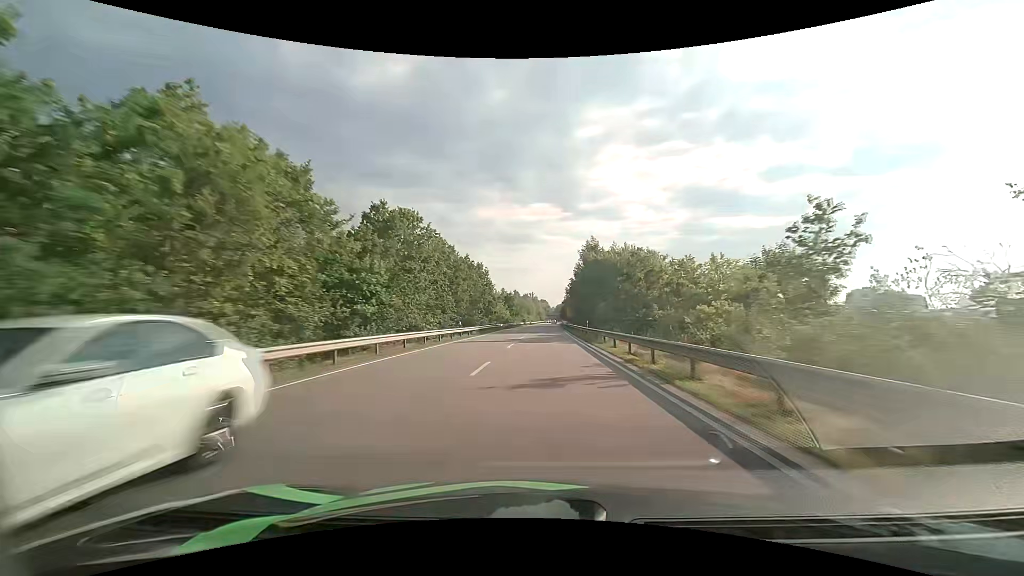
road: primary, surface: asphalt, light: Day
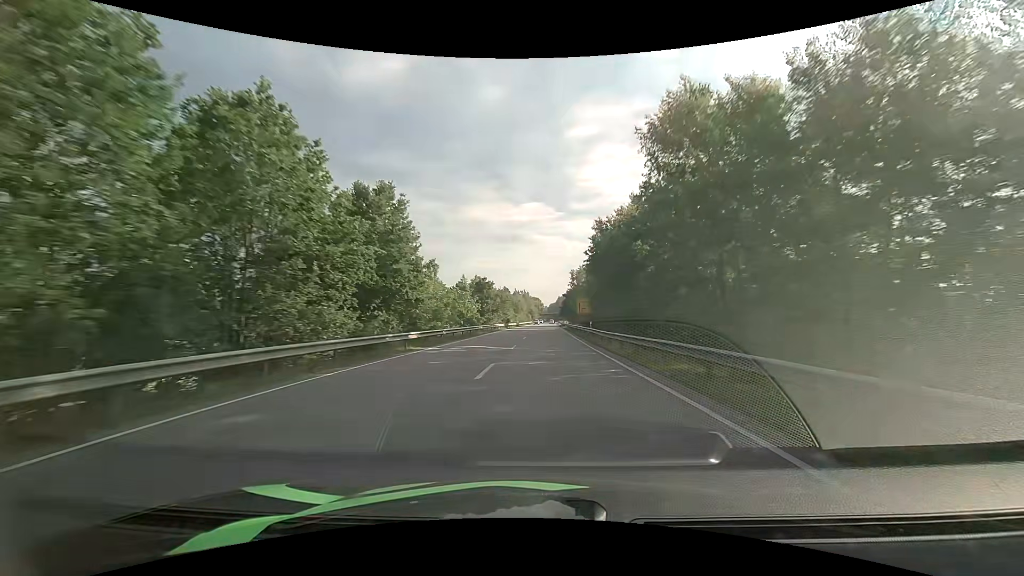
(+0.2, +48.8) m; +1°
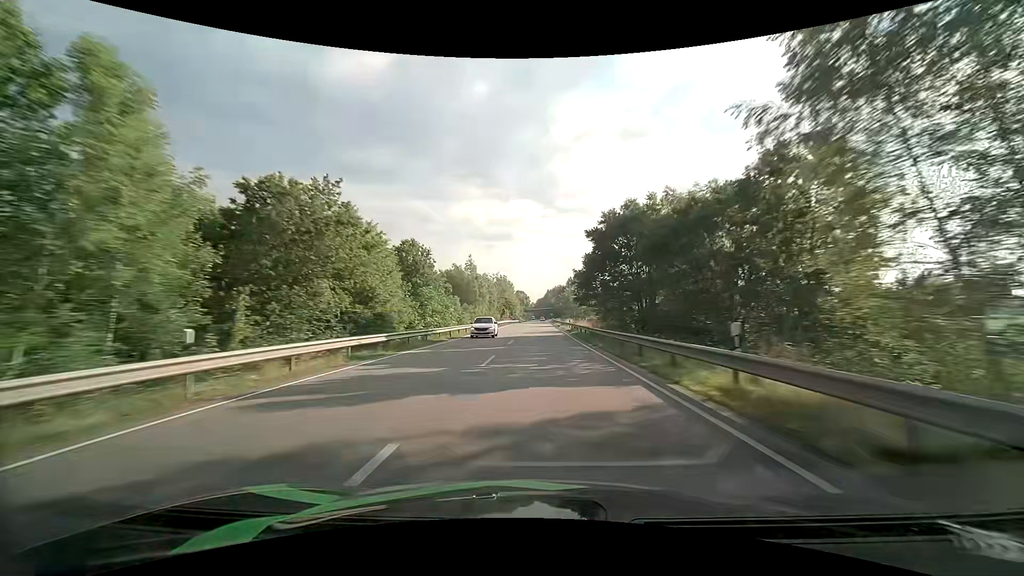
(+1.2, +82.5) m; +2°
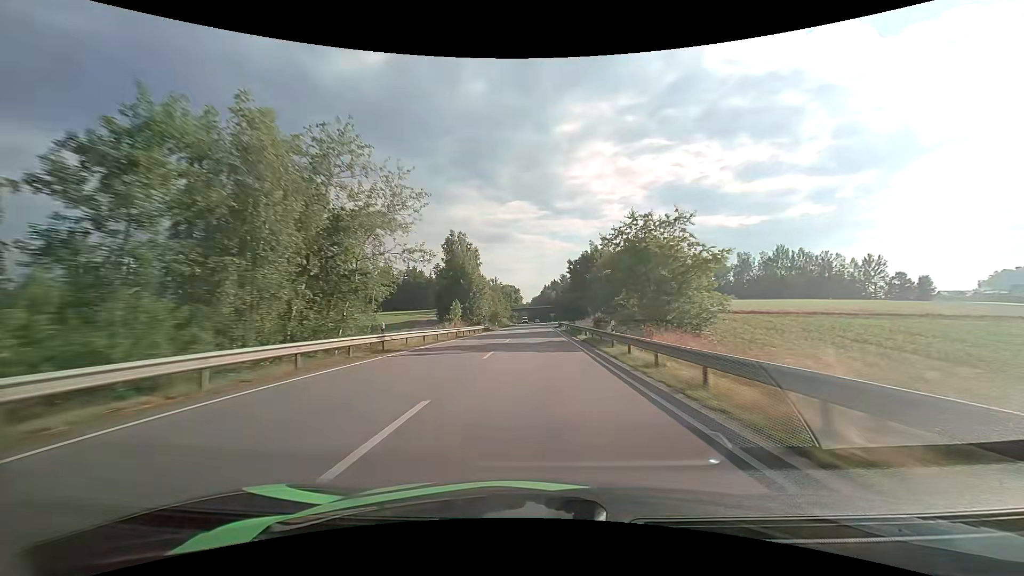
(+0.1, +83.5) m; 0°
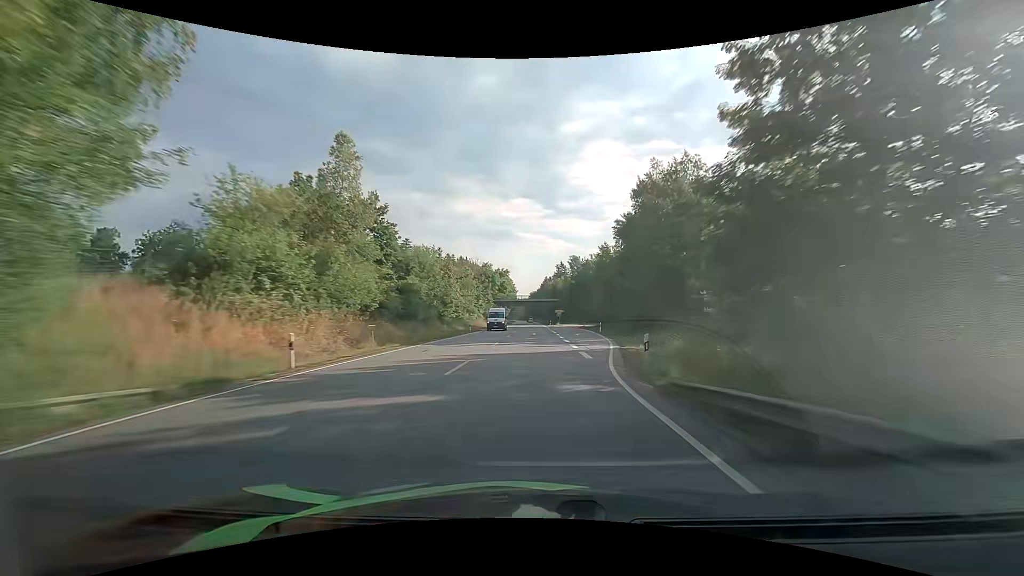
(+0.1, +66.5) m; 0°
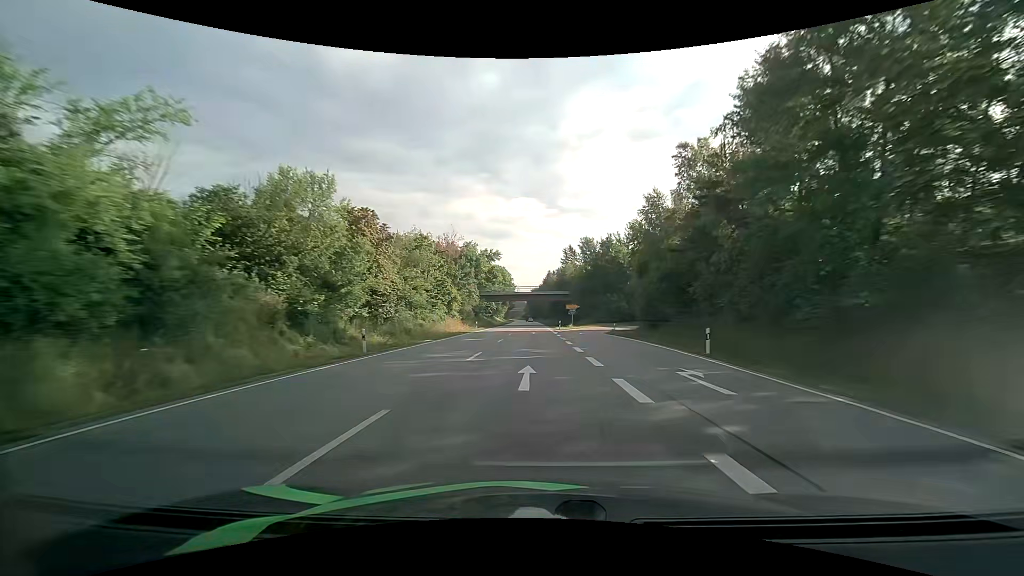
(-0.1, +32.8) m; 0°
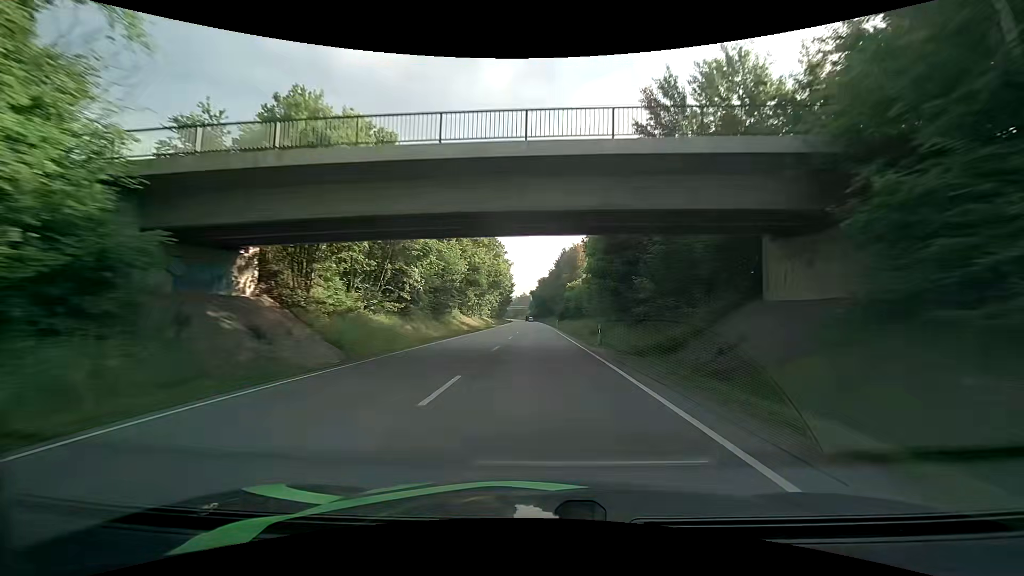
(-0.9, +82.2) m; -1°
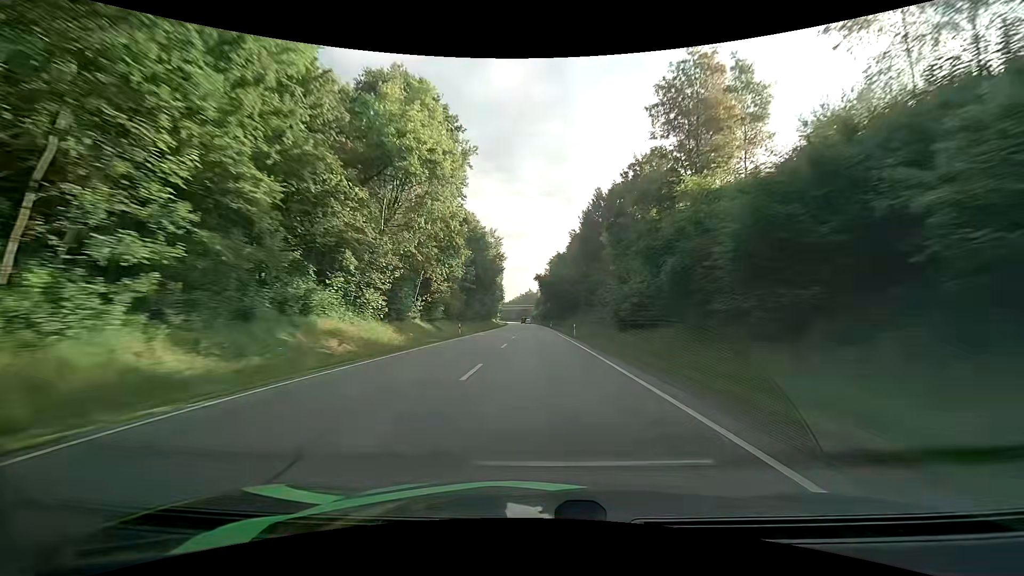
(-0.2, +83.2) m; -1°
(0, +10) (0, +20) (0, +30) (0, +40) (0, +50) (0, +60) (0, +70) (0, +80) (0, +90) (-1, +100) m
